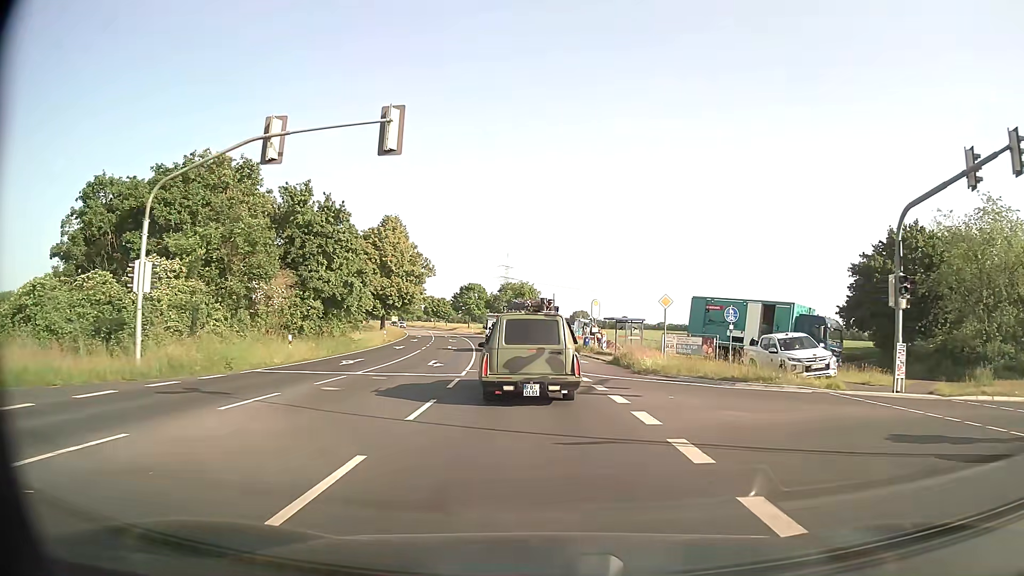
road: secondary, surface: asphalt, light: Day
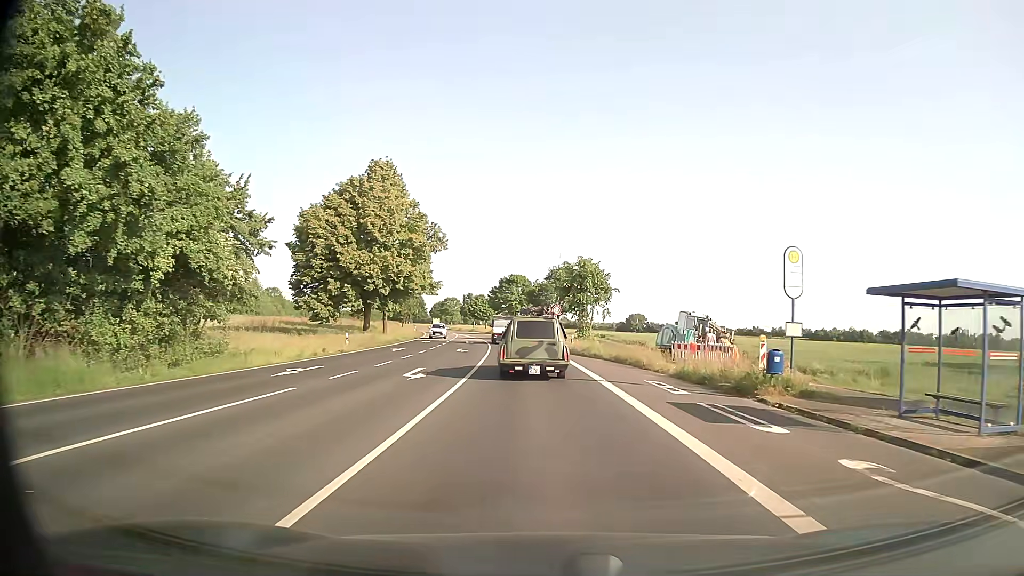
(-1.2, +29.4) m; -4°
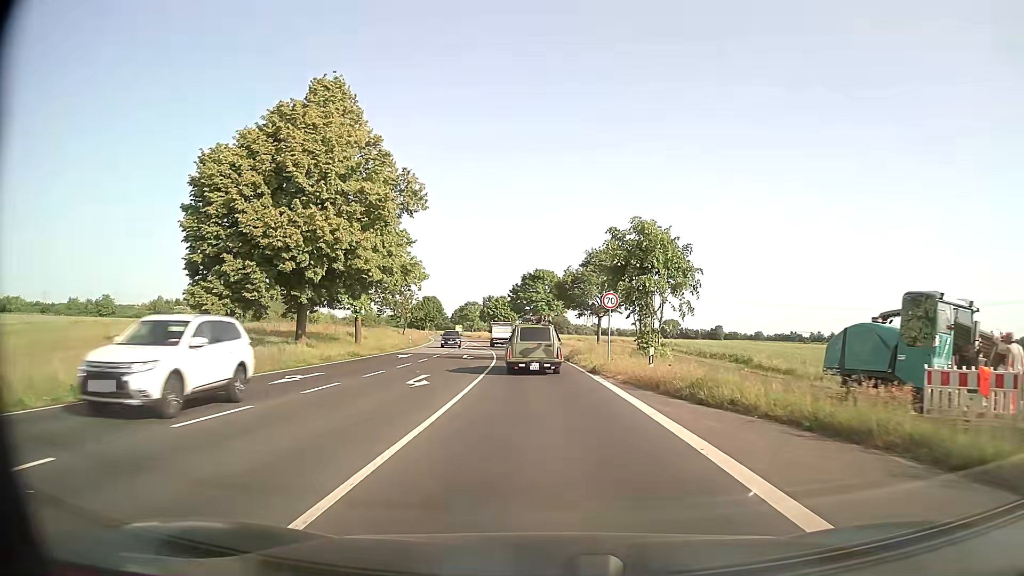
(-0.4, +21.1) m; -2°
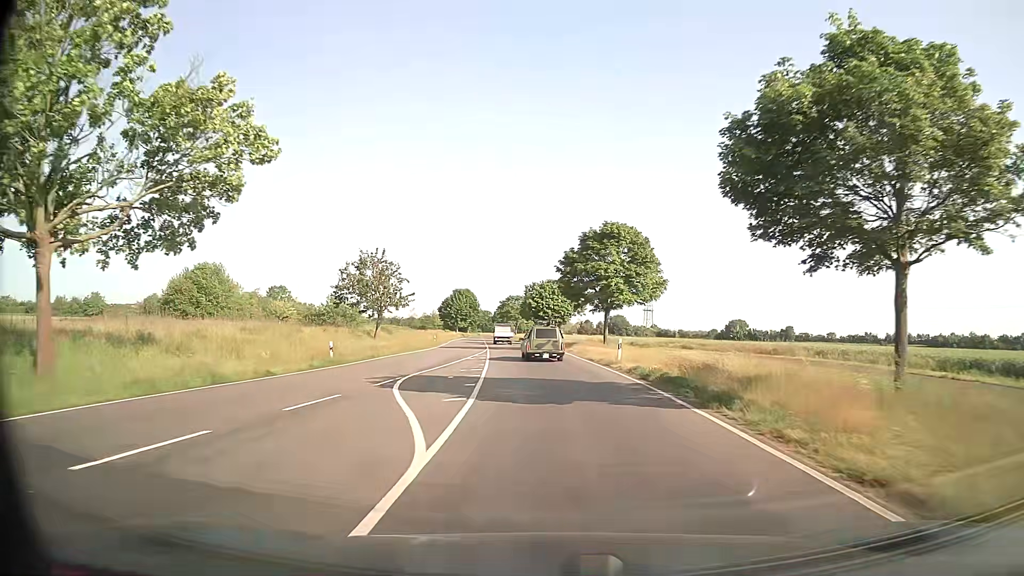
(-1.6, +39.9) m; -5°
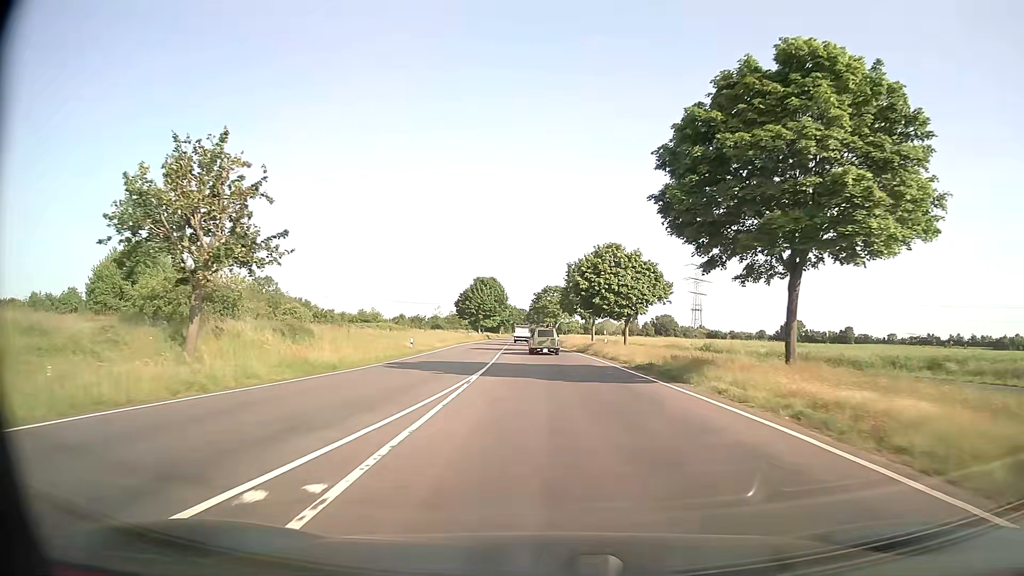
(-1.0, +34.6) m; -3°
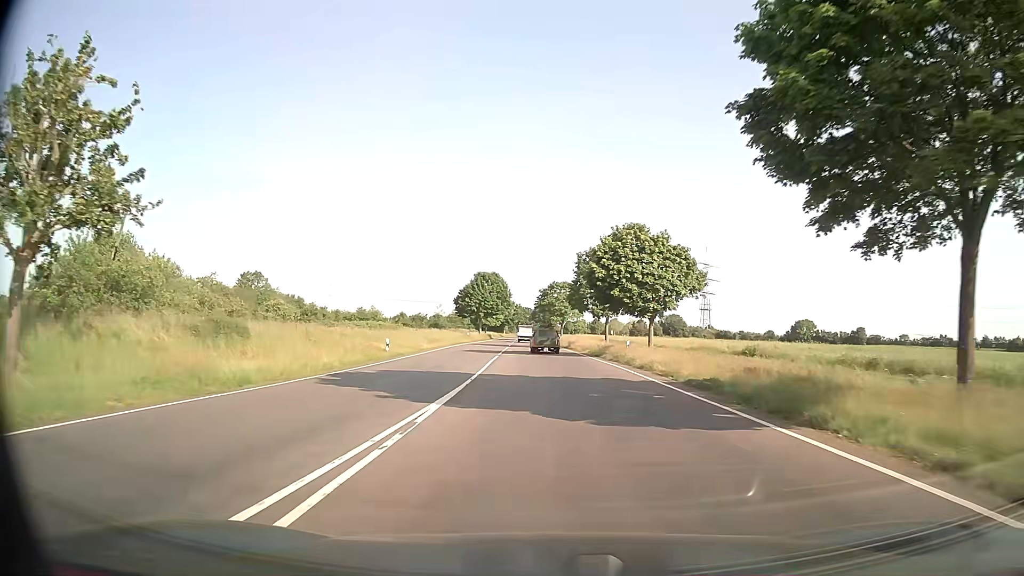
(-0.1, +8.9) m; -1°
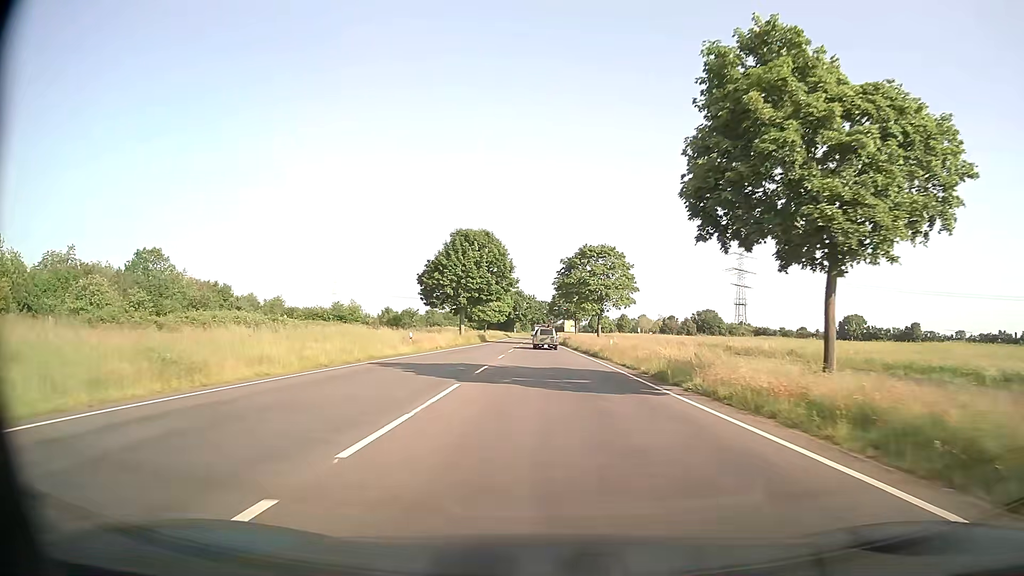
(-0.7, +46.3) m; -1°
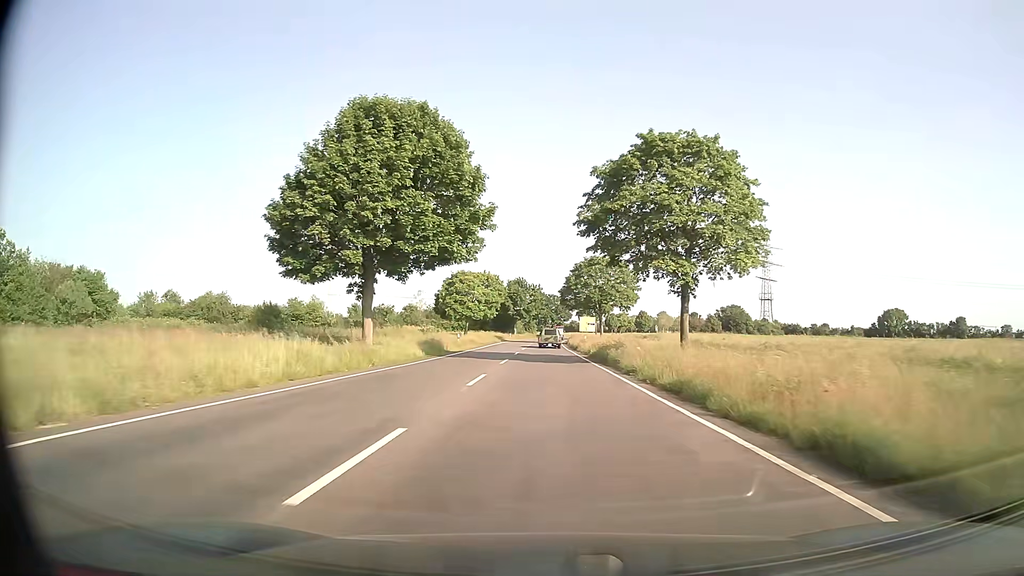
(-0.5, +38.7) m; -1°
(0, +10) (0, +20) (0, +30) (0, +40) (0, +50) (0, +60) (0, +70) (+1, +80) (+1, +90) (+2, +100) m
